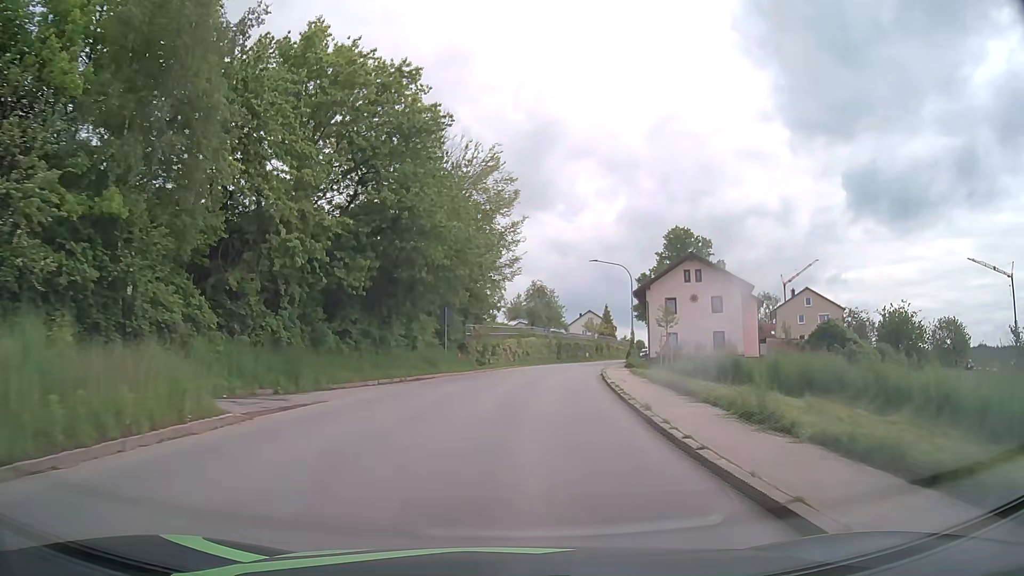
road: tertiary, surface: asphalt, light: Day
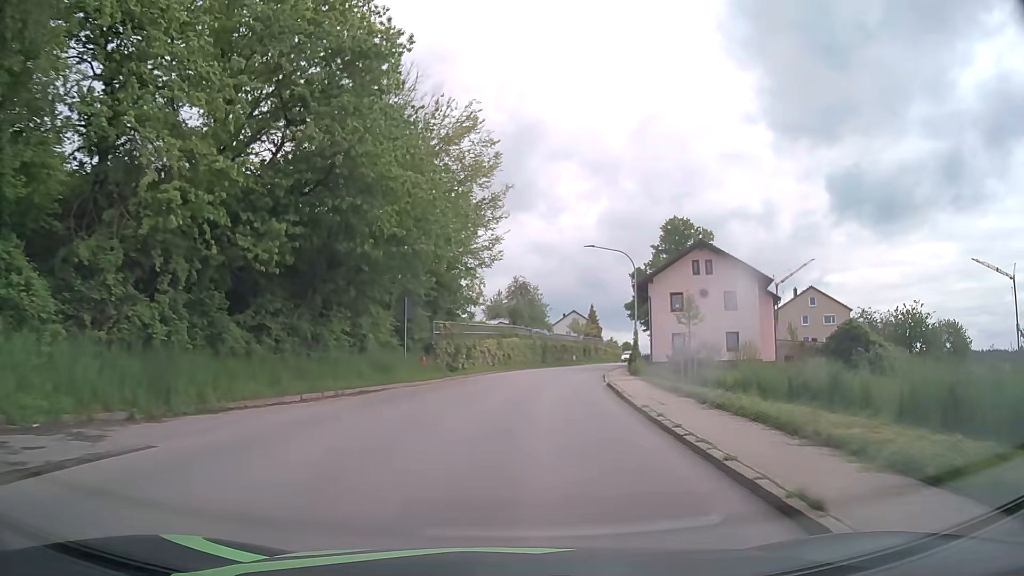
(+0.1, +7.8) m; +1°
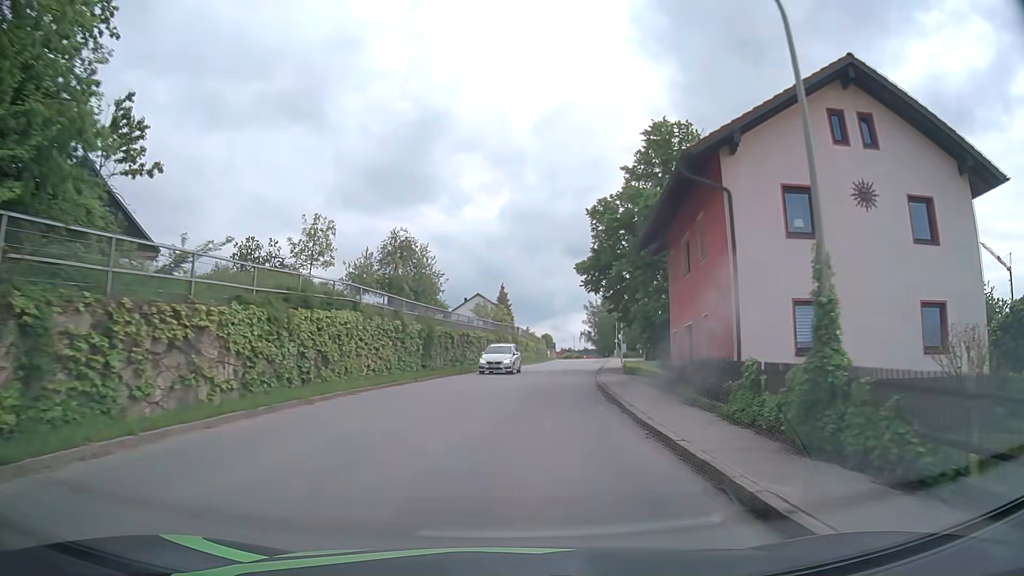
(+2.5, +31.0) m; +9°
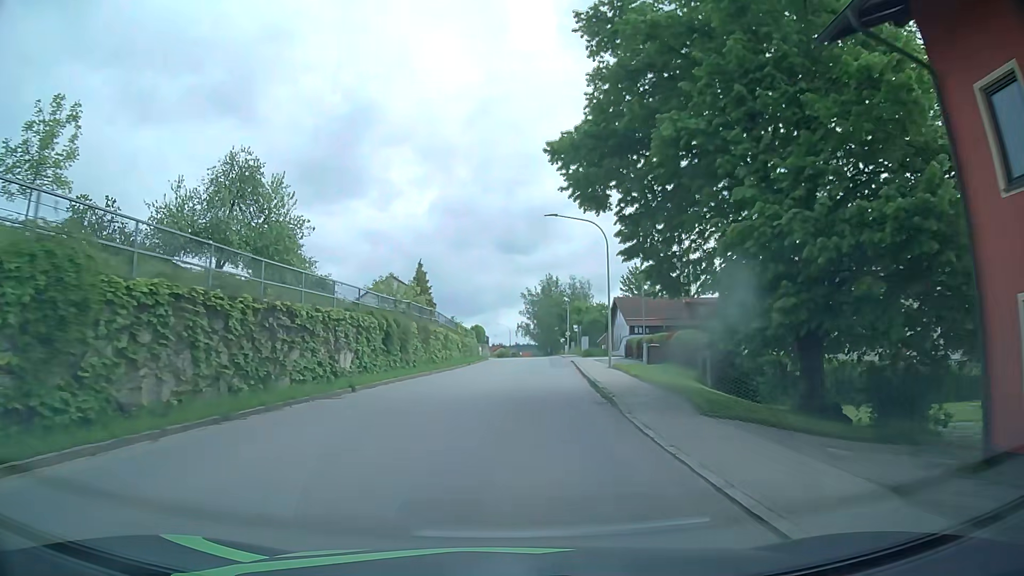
(+1.2, +23.8) m; +6°
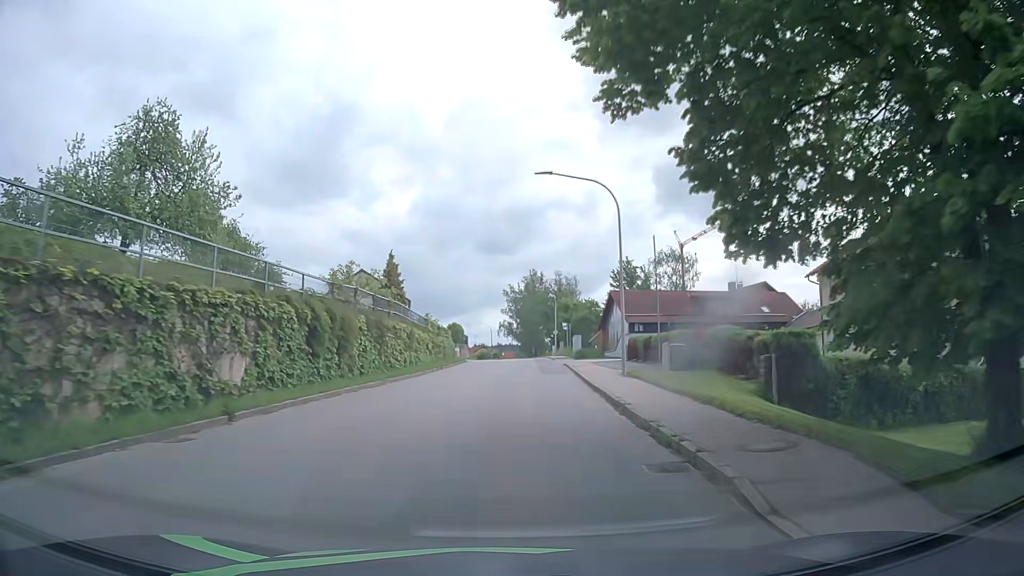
(+0.1, +8.0) m; +1°
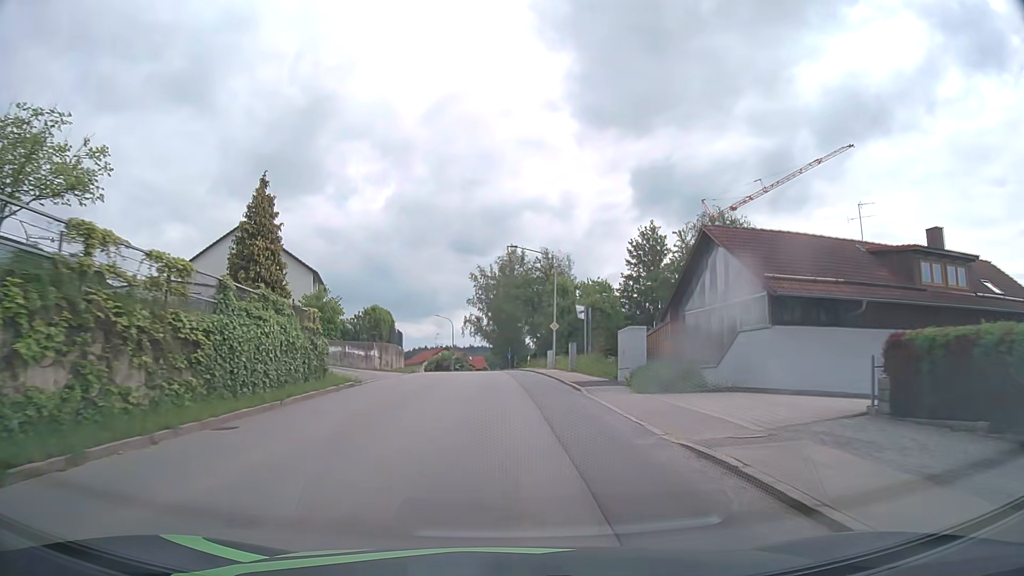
(+1.0, +32.6) m; +3°
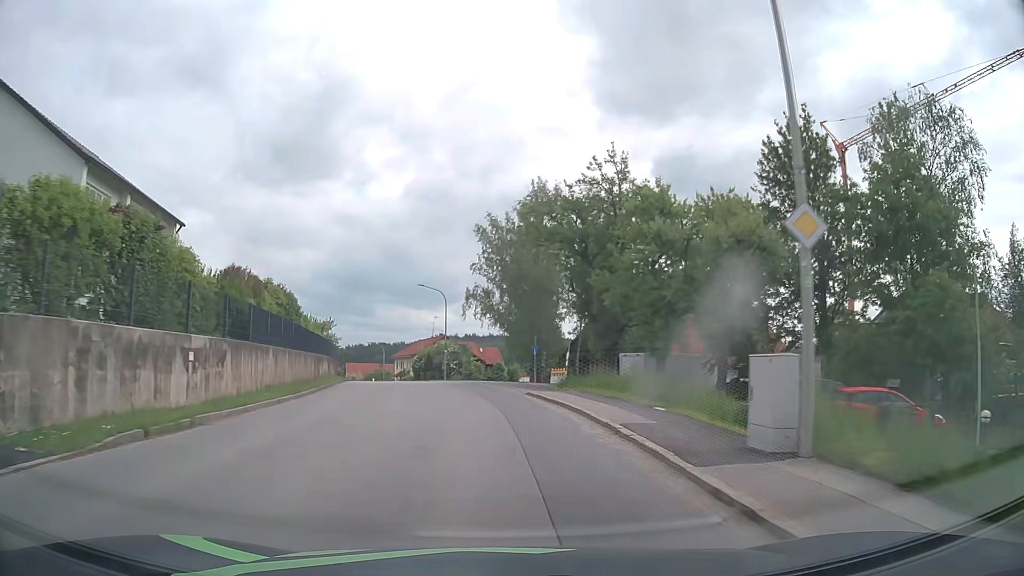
(-0.3, +33.1) m; -2°
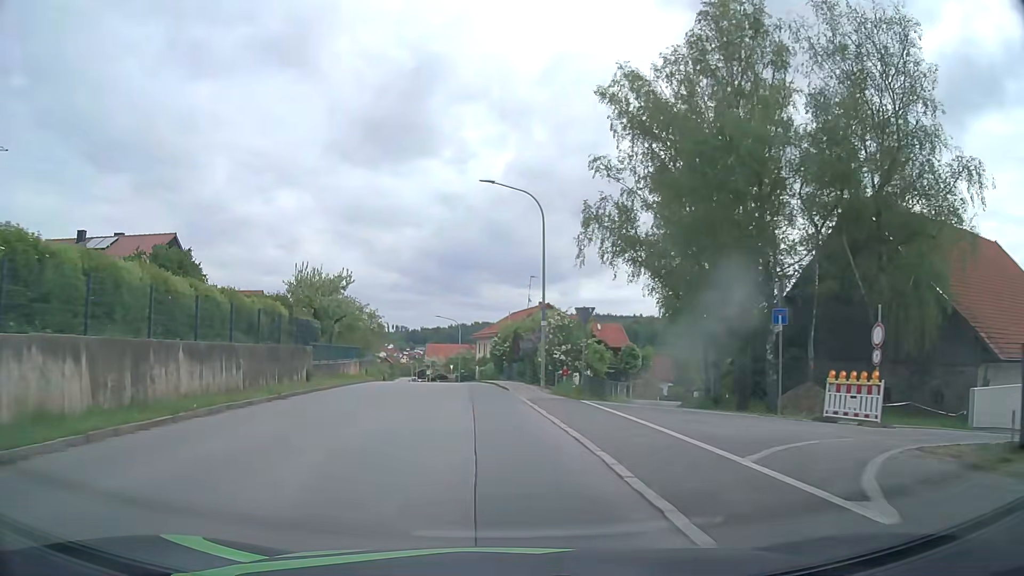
(-2.1, +31.5) m; -9°
(0, +10) (-1, +20) (-2, +30) (-3, +40) (-4, +50) (-6, +60) (-7, +70) (-9, +79) (-11, +89) (-12, +99) m
